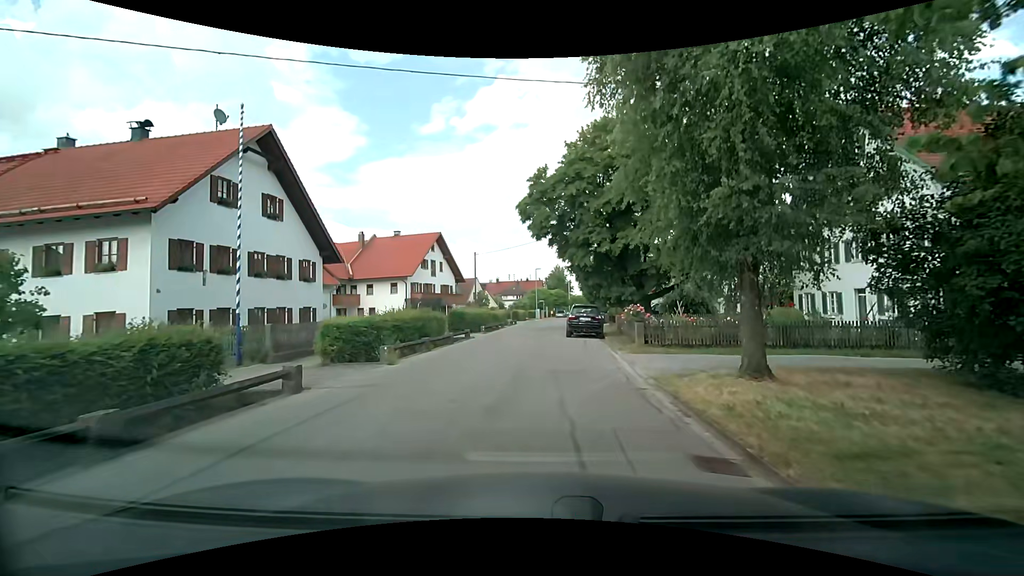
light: Day
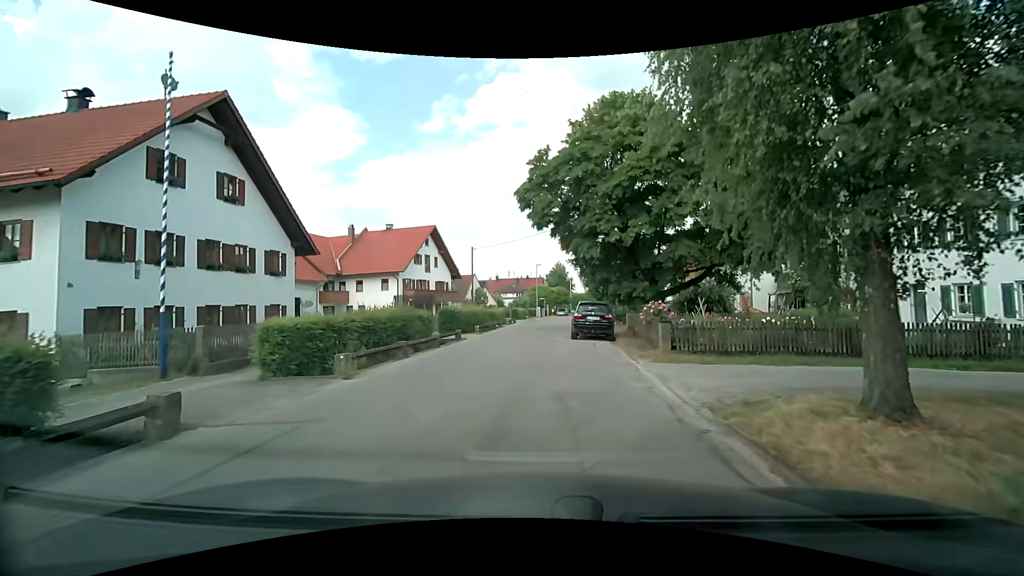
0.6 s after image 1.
(0.0, +3.3) m; -1°
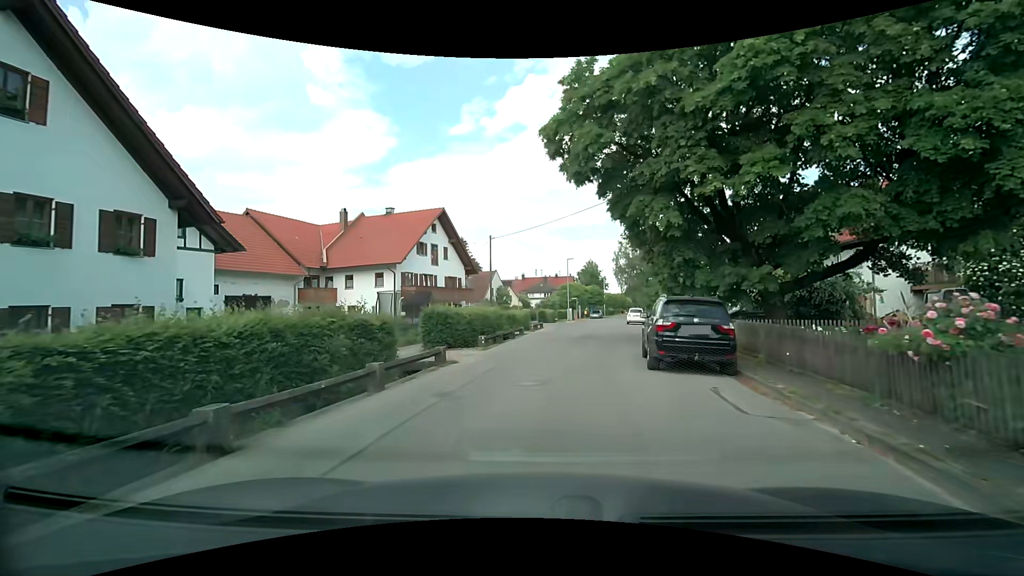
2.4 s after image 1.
(-0.1, +10.2) m; -3°
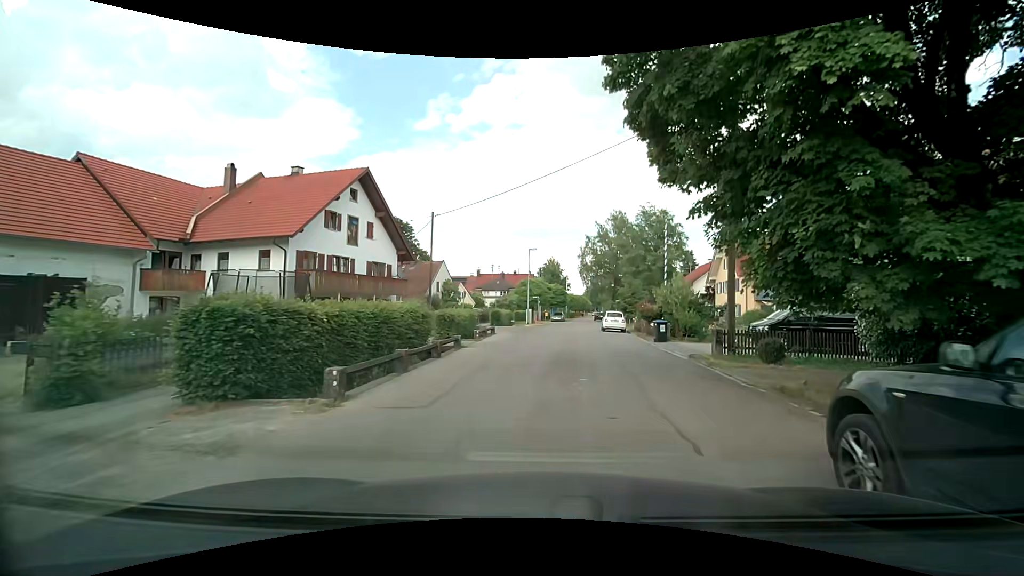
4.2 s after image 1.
(+0.3, +10.8) m; +5°
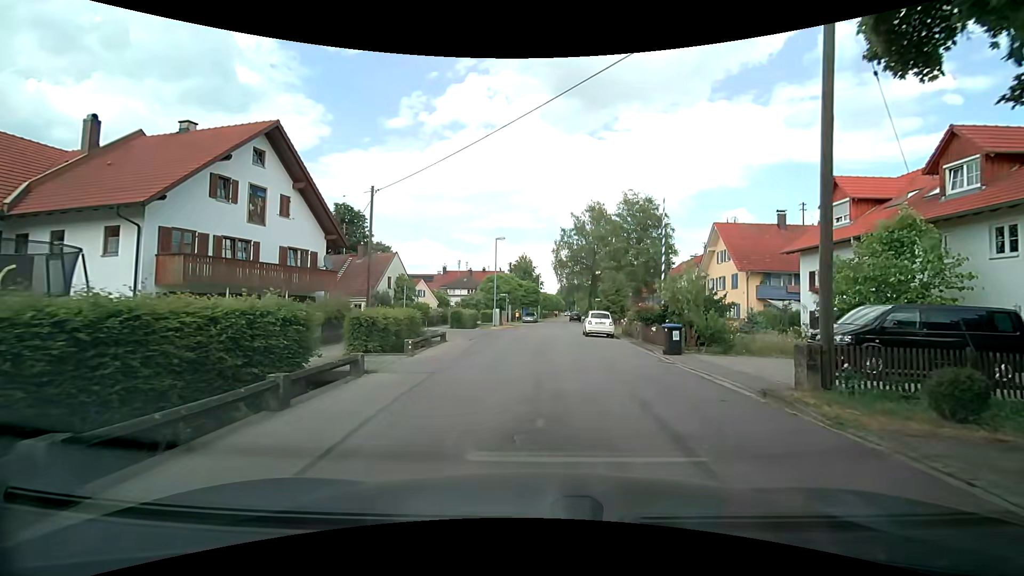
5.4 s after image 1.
(+0.2, +7.6) m; +3°
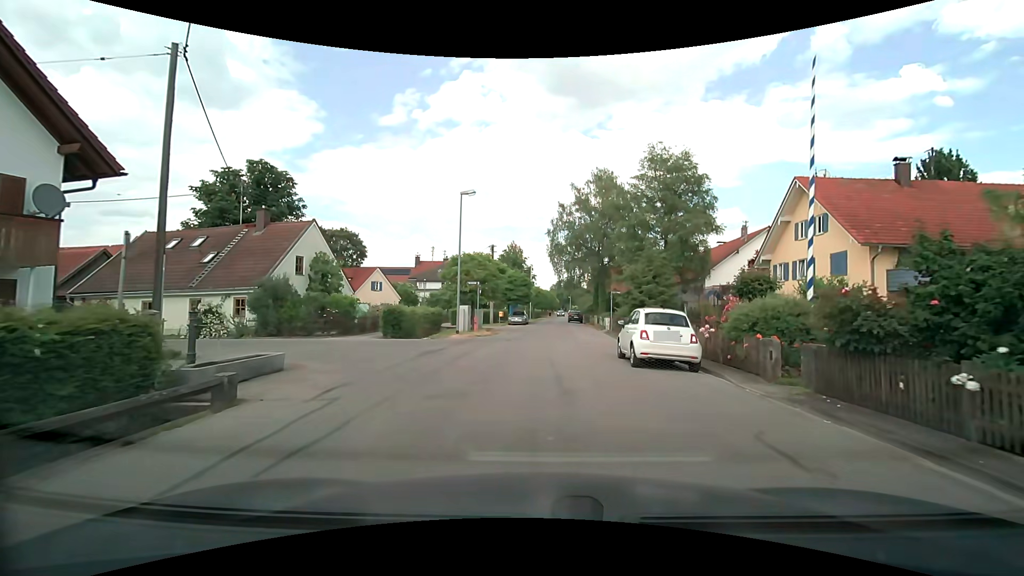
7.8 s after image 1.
(0.0, +16.1) m; +1°
(0, +10) (+1, +20) (+3, +30) (+3, +40) (+3, +50) (+2, +60) (+2, +70) (+3, +80) (+5, +89) (+6, +99) m
